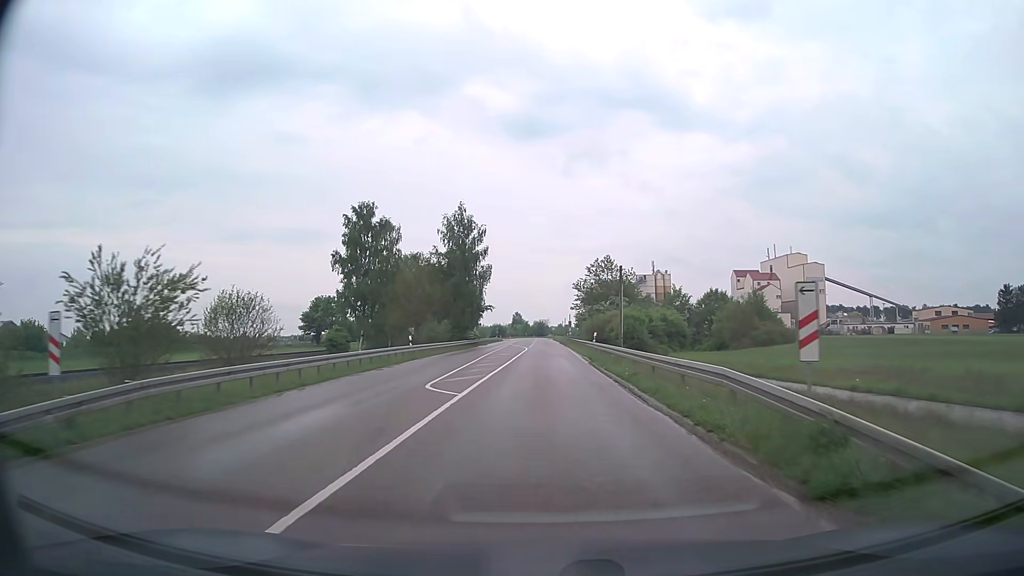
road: secondary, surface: asphalt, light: Day
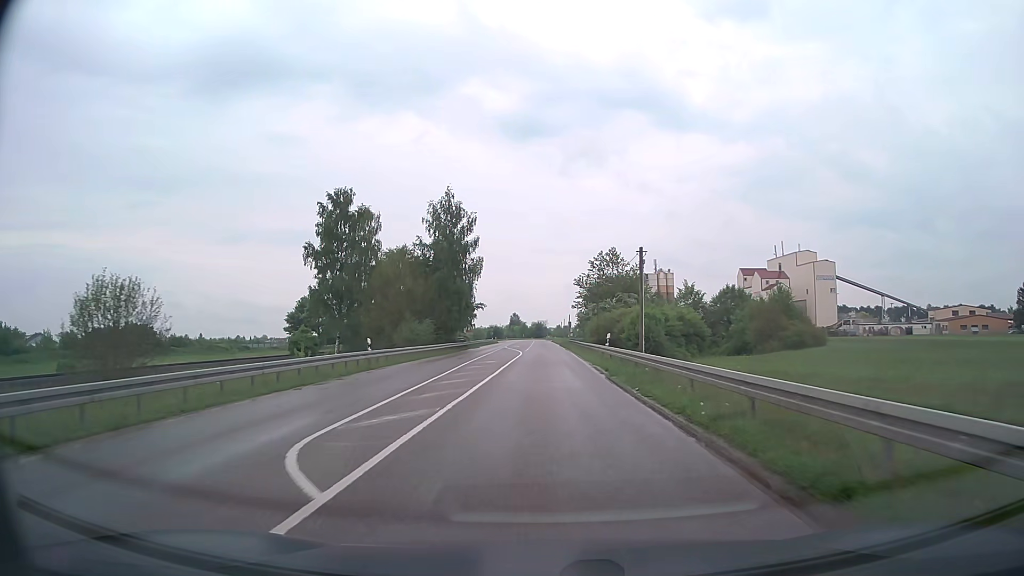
(0.0, +9.2) m; 0°
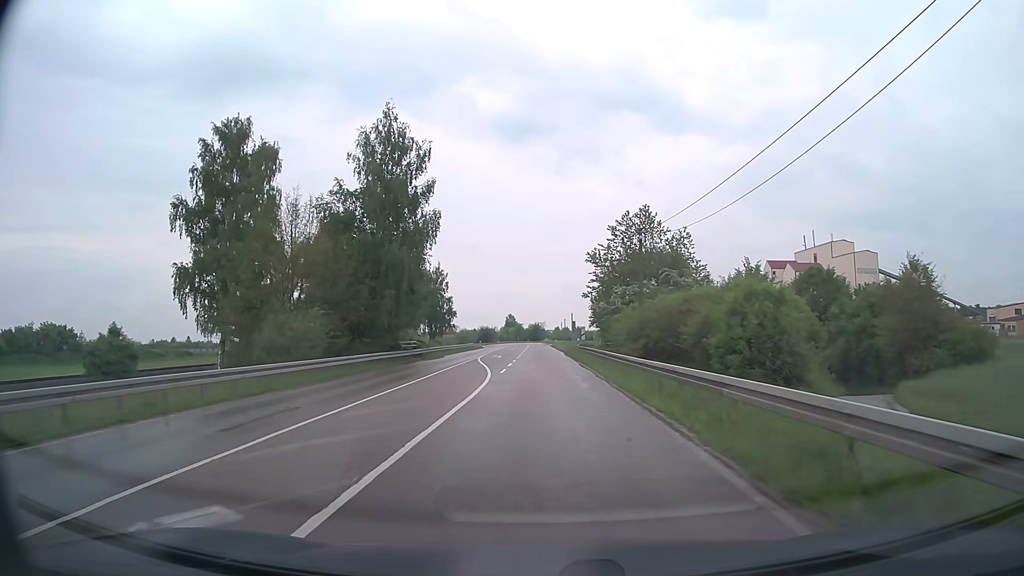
(+0.1, +27.7) m; 0°
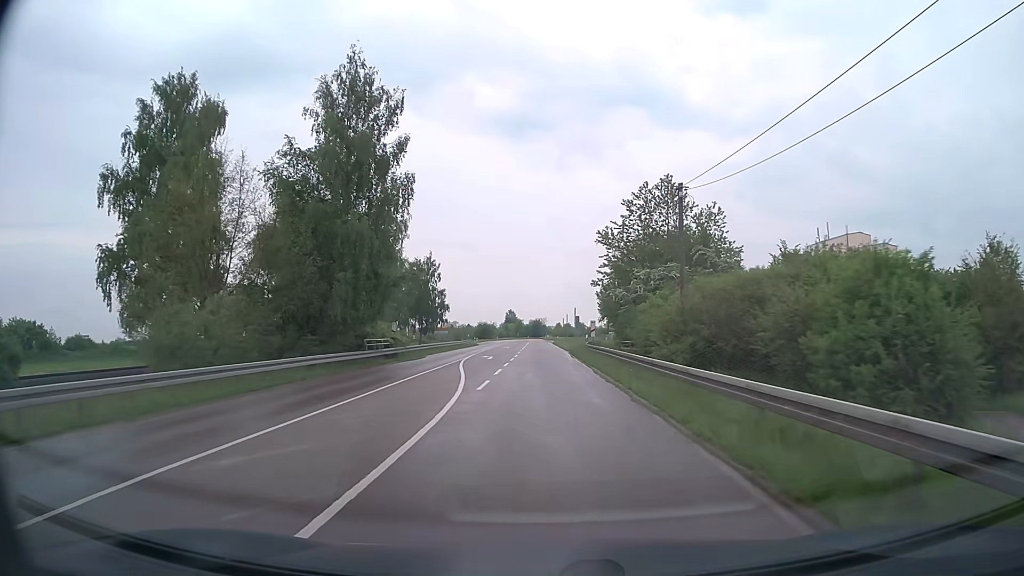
(0.0, +9.3) m; 0°
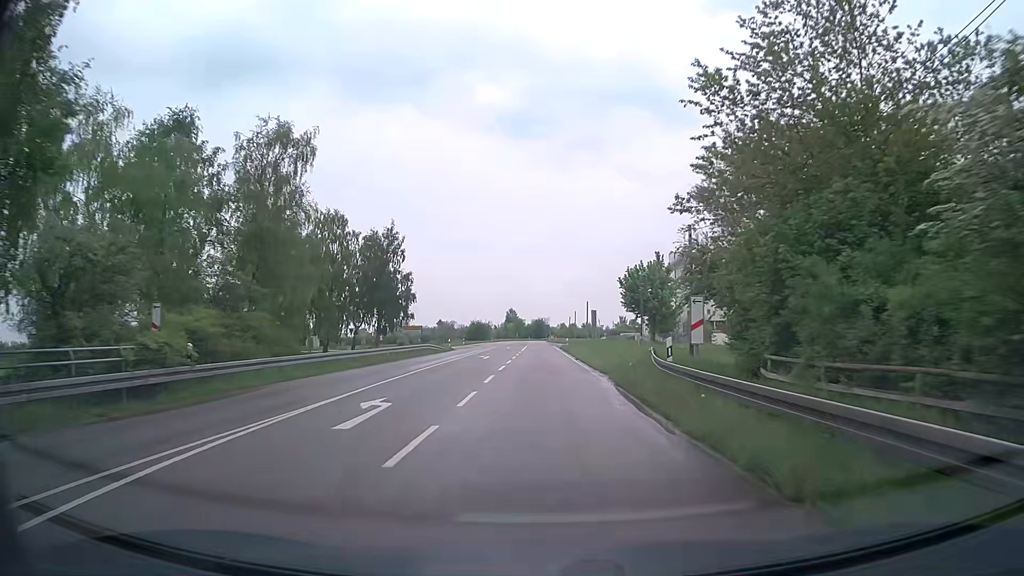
(0.0, +27.9) m; 0°
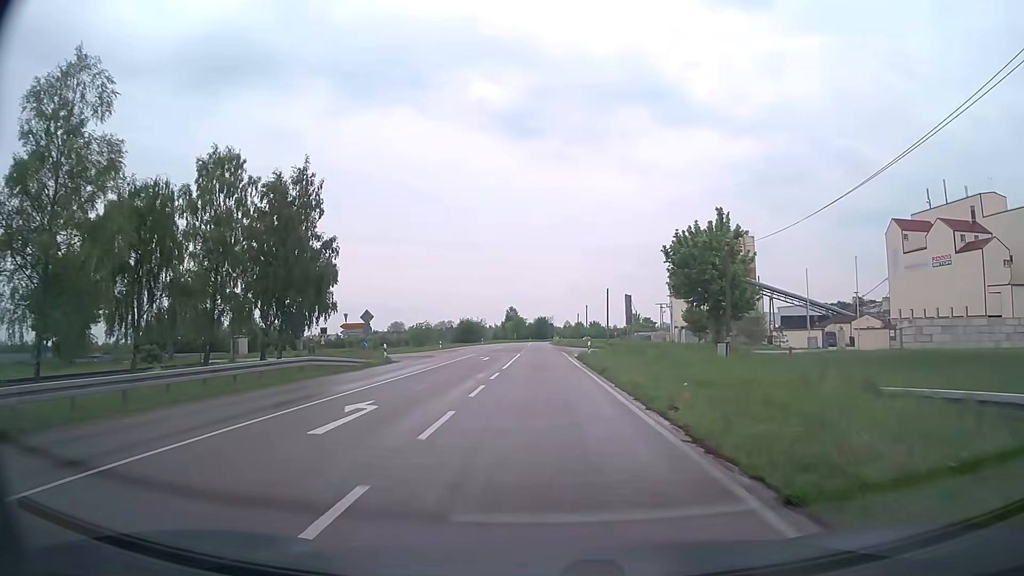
(-0.1, +28.1) m; 0°
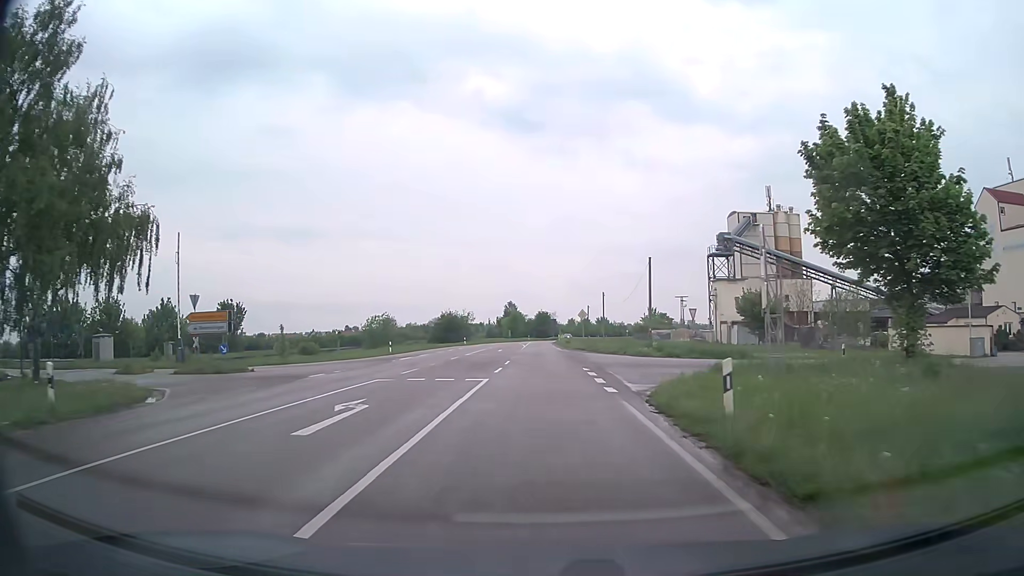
(-0.1, +28.1) m; 0°
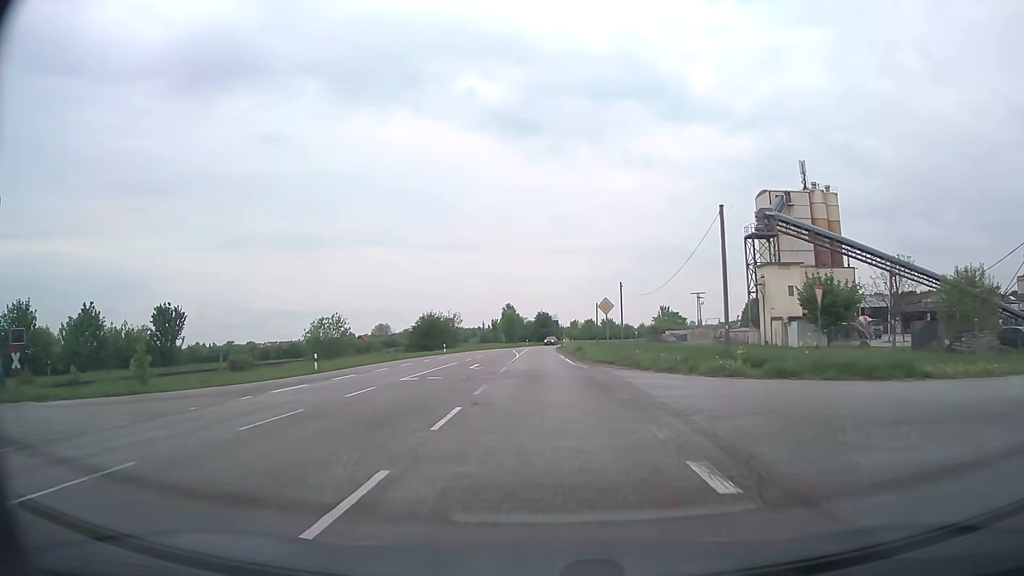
(0.0, +18.7) m; 0°
(0, +10) (0, +20) (0, +30) (0, +40) (-1, +50) (-1, +60) (-1, +70) (0, +80) (0, +90) (+1, +100) m
